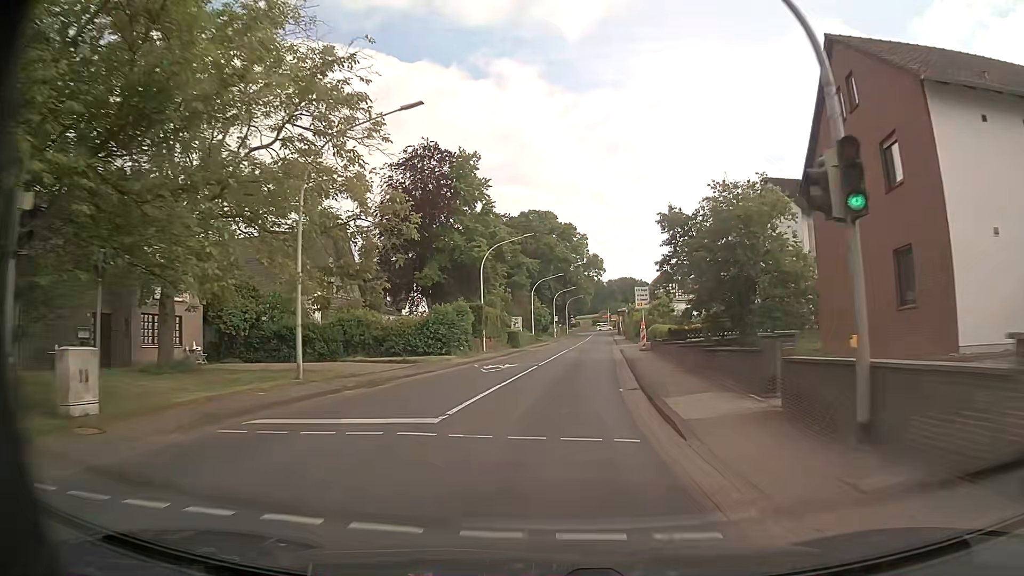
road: primary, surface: asphalt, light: Day
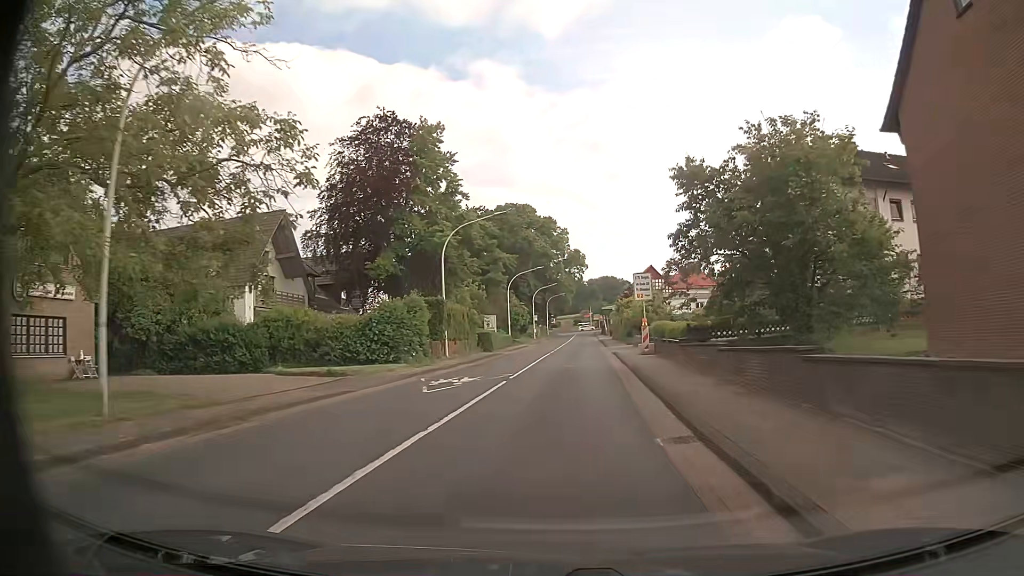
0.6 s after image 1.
(+0.1, +8.3) m; +2°
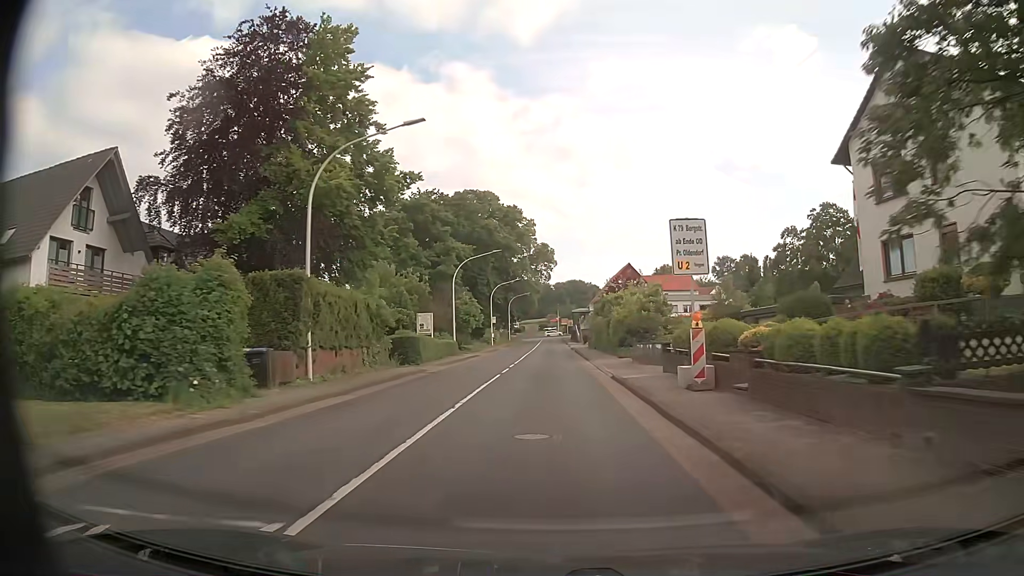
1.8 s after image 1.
(+0.4, +16.5) m; +3°
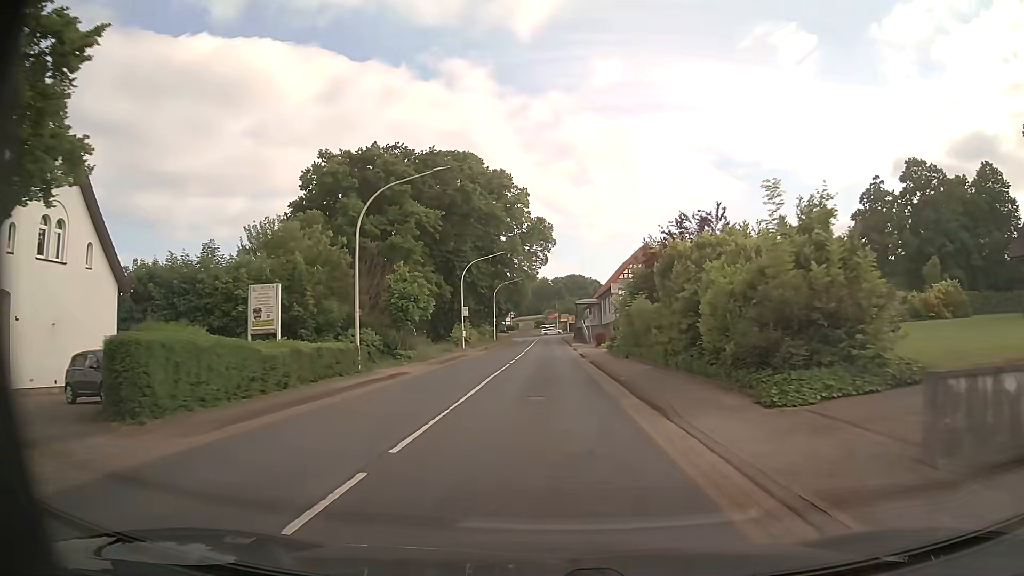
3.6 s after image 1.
(+0.2, +24.1) m; 0°
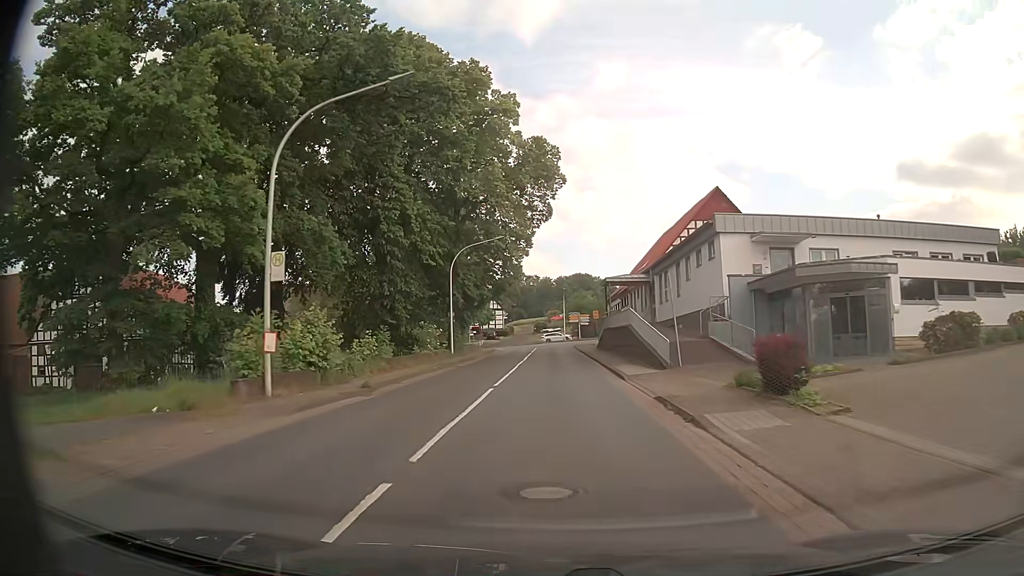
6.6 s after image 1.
(-0.2, +39.1) m; 0°
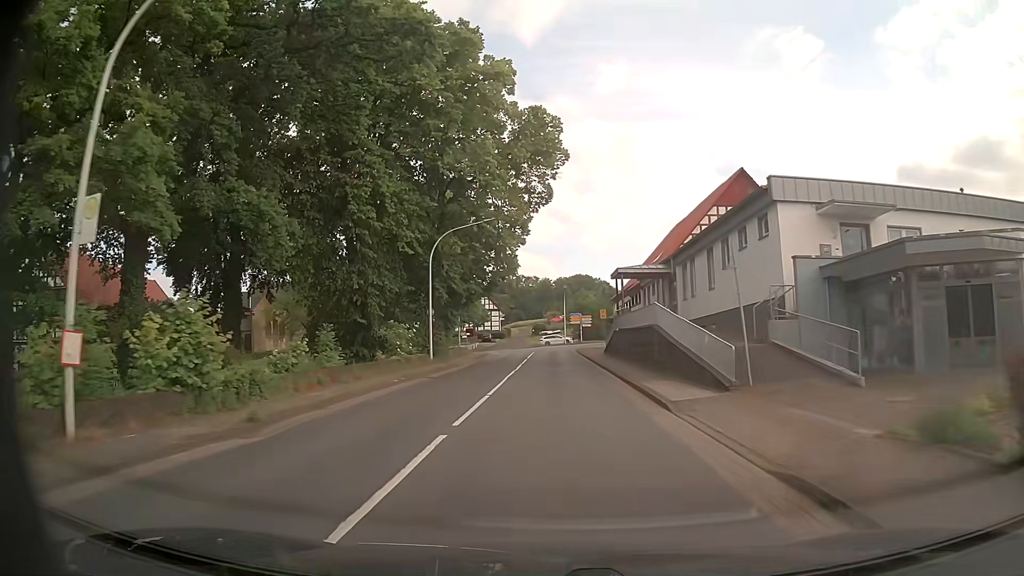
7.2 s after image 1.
(0.0, +7.5) m; 0°
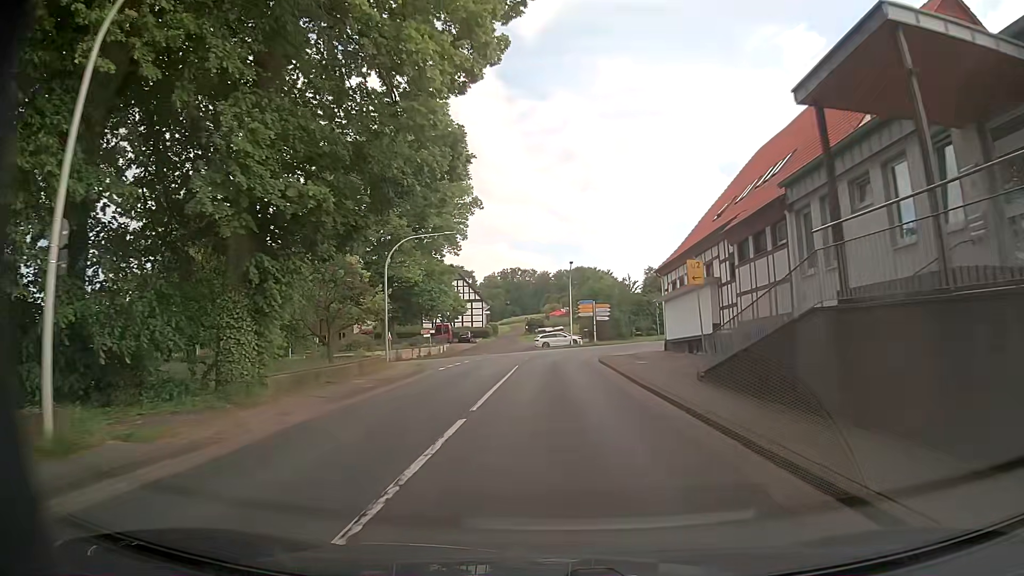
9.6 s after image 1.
(0.0, +29.0) m; +1°
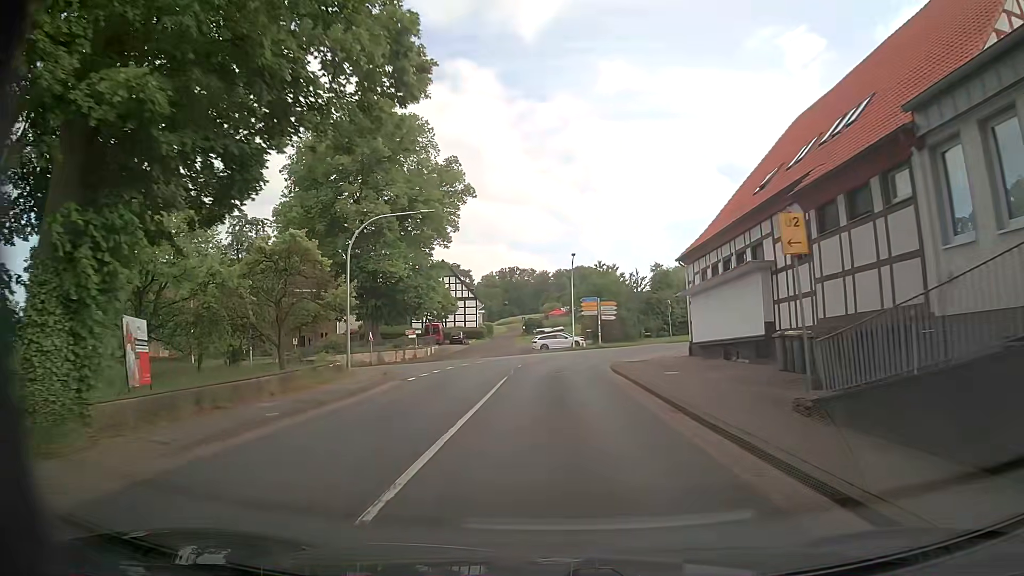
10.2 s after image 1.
(-0.1, +6.9) m; -1°
(0, +10) (0, +20) (+1, +30) (+4, +39) (+11, +47) (+20, +51) (+30, +52) (+40, +52) (+50, +53) (+60, +53) m
